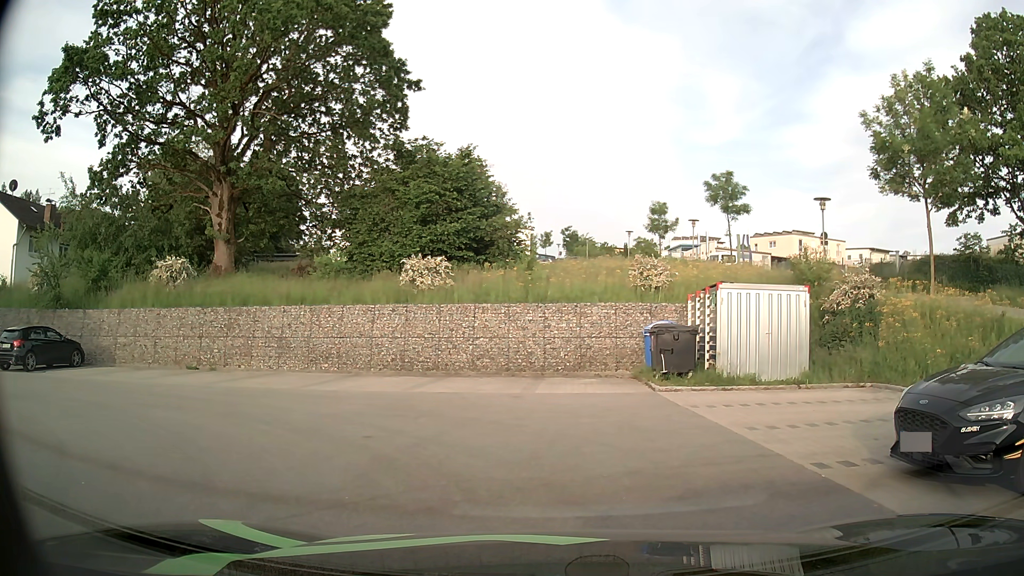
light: Day
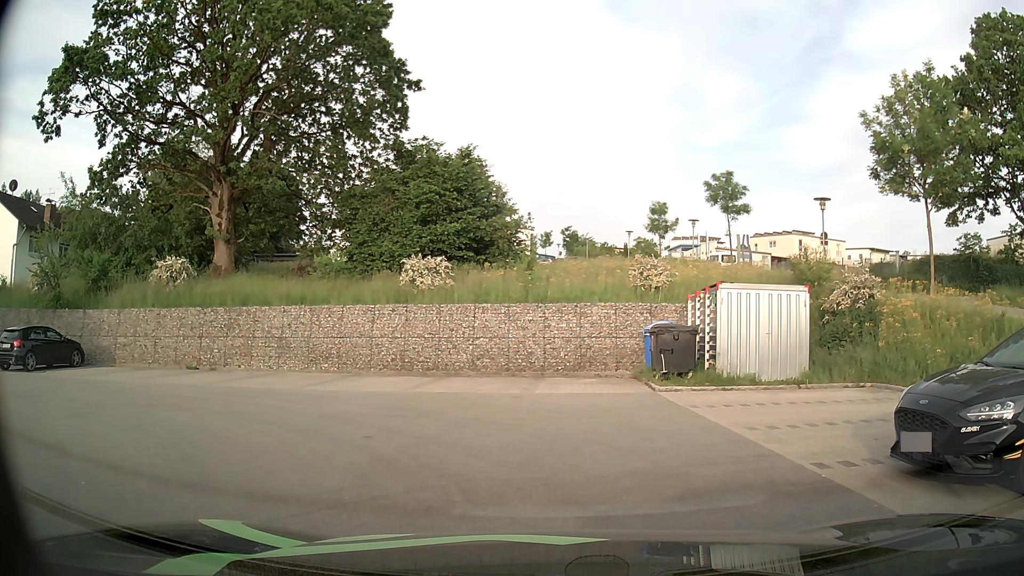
(0.0, 0.0) m; 0°
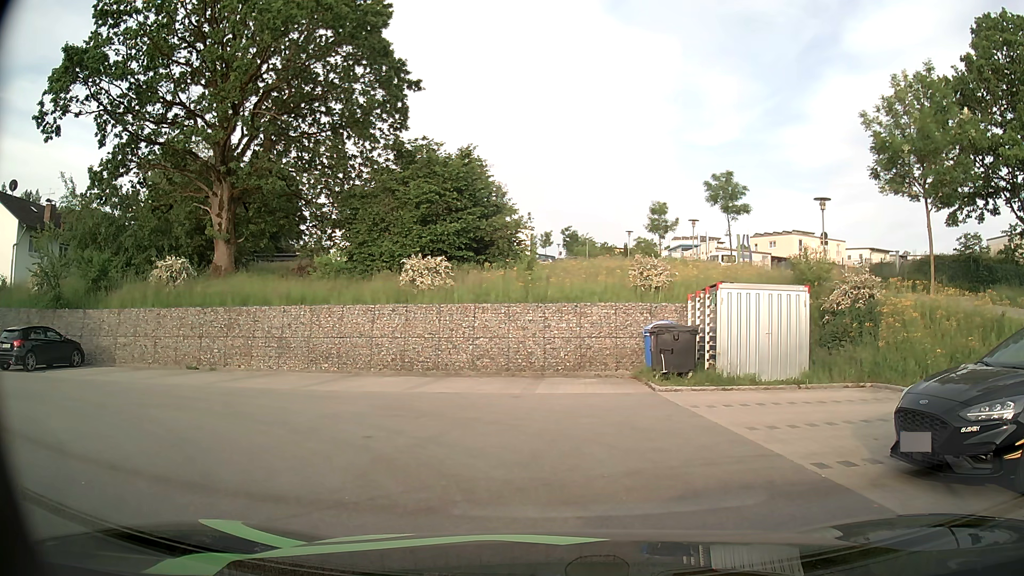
(0.0, 0.0) m; 0°
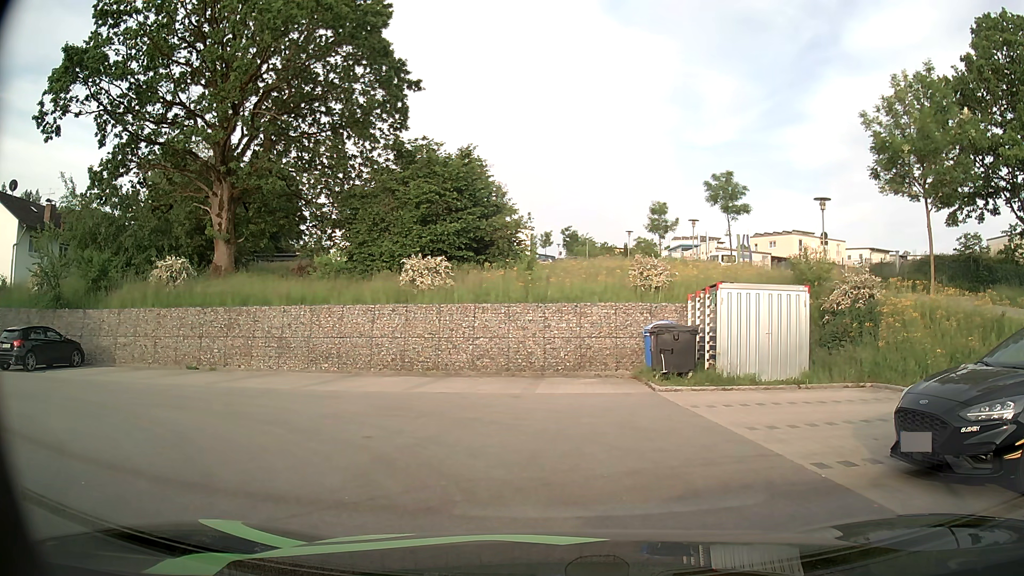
(0.0, 0.0) m; 0°
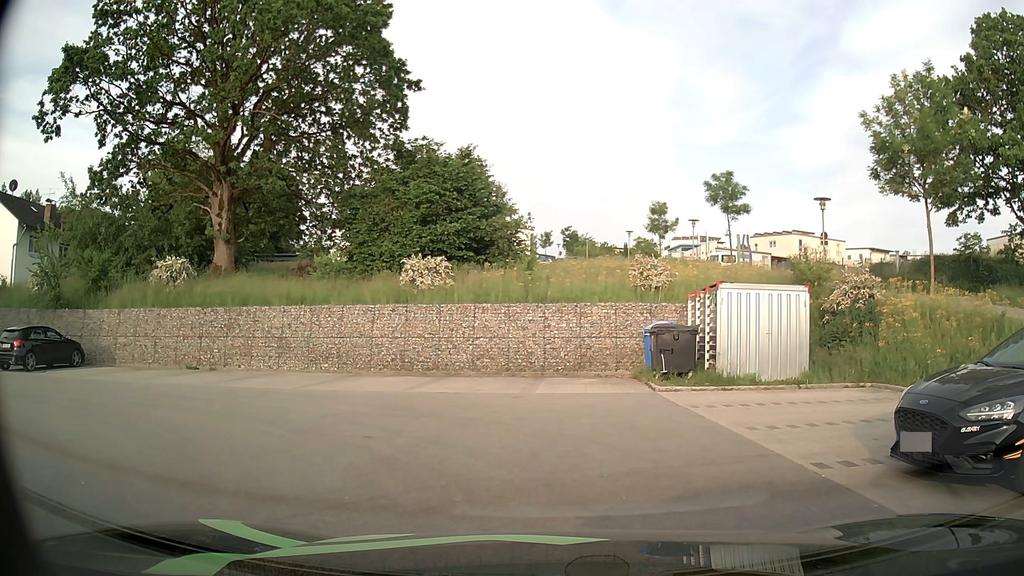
(0.0, 0.0) m; 0°
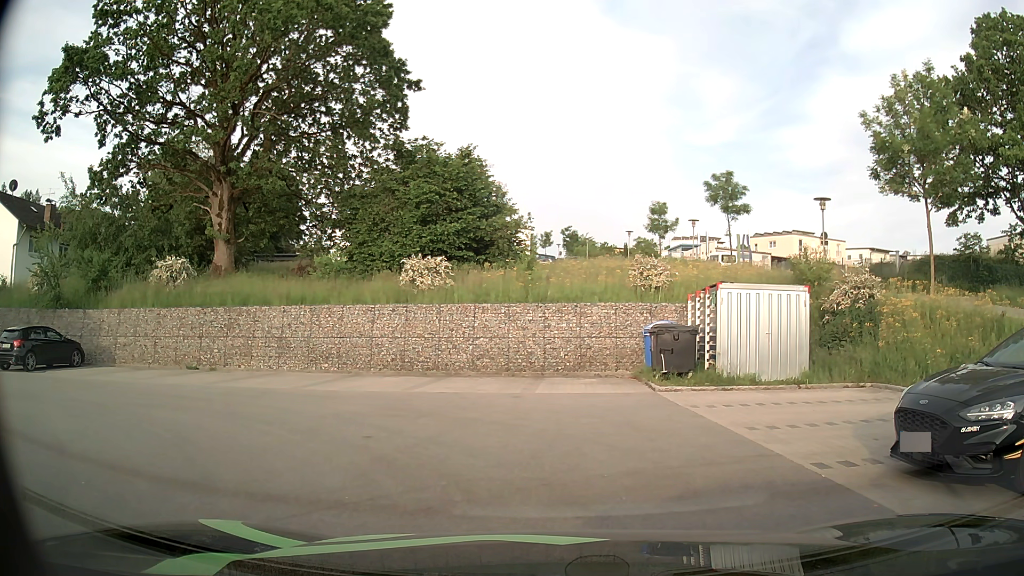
(0.0, 0.0) m; 0°
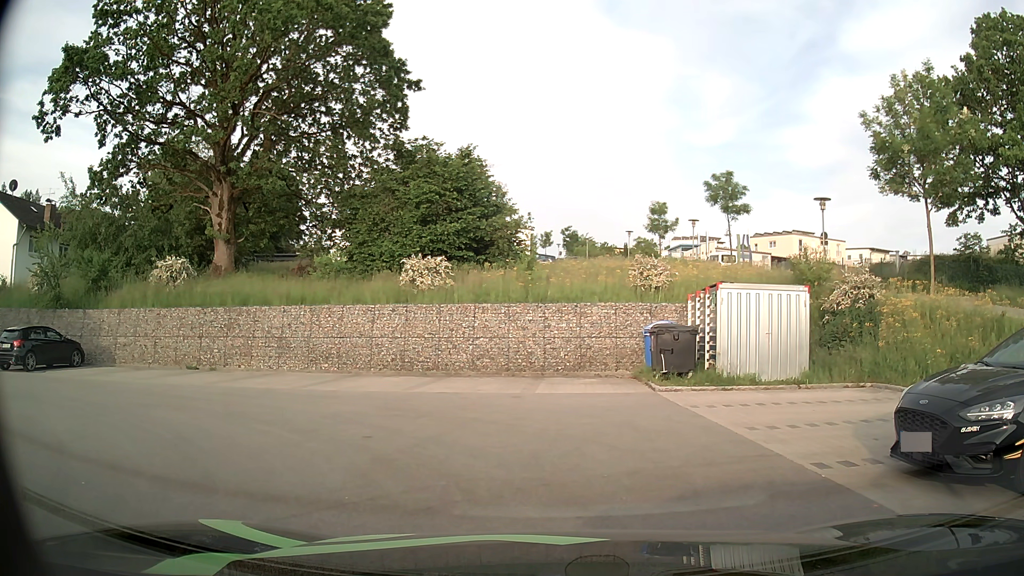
(0.0, 0.0) m; 0°
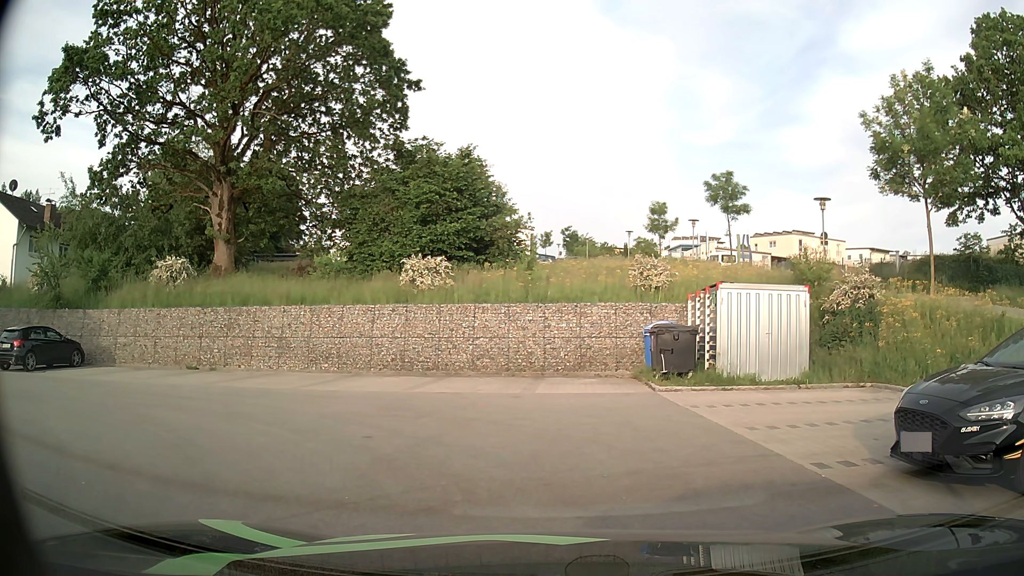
(0.0, 0.0) m; 0°
